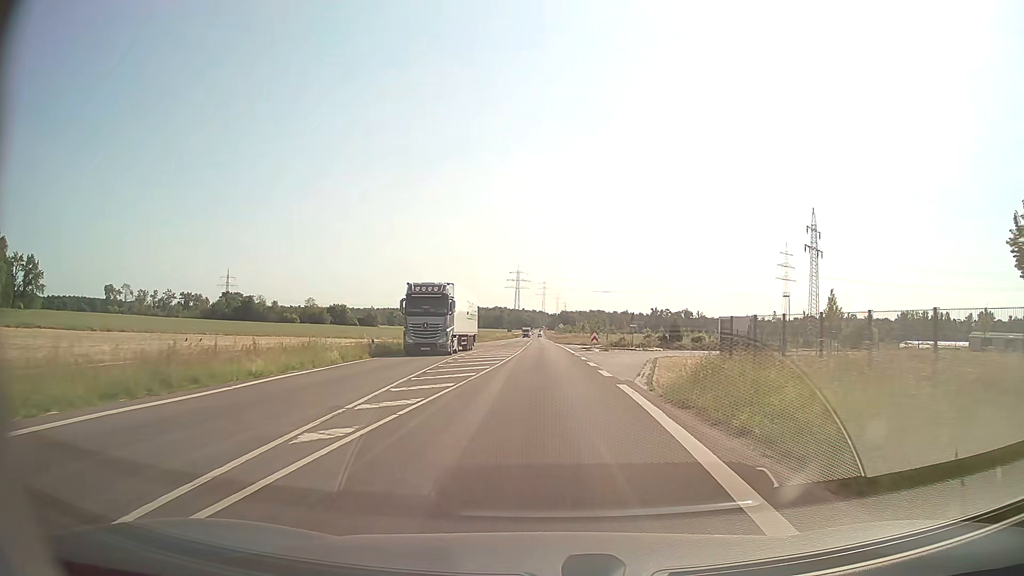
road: secondary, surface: asphalt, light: Day
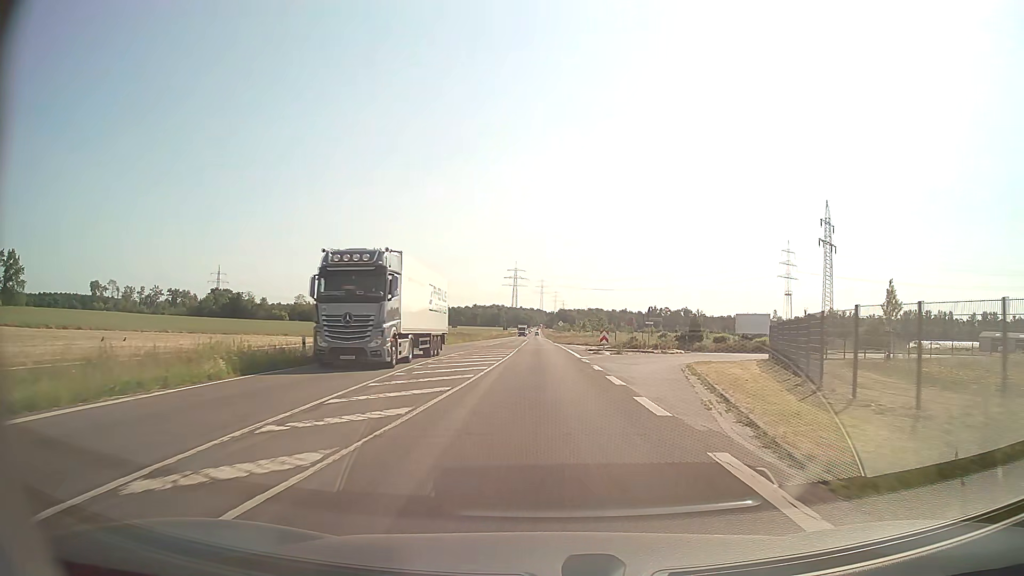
(0.0, +10.0) m; 0°
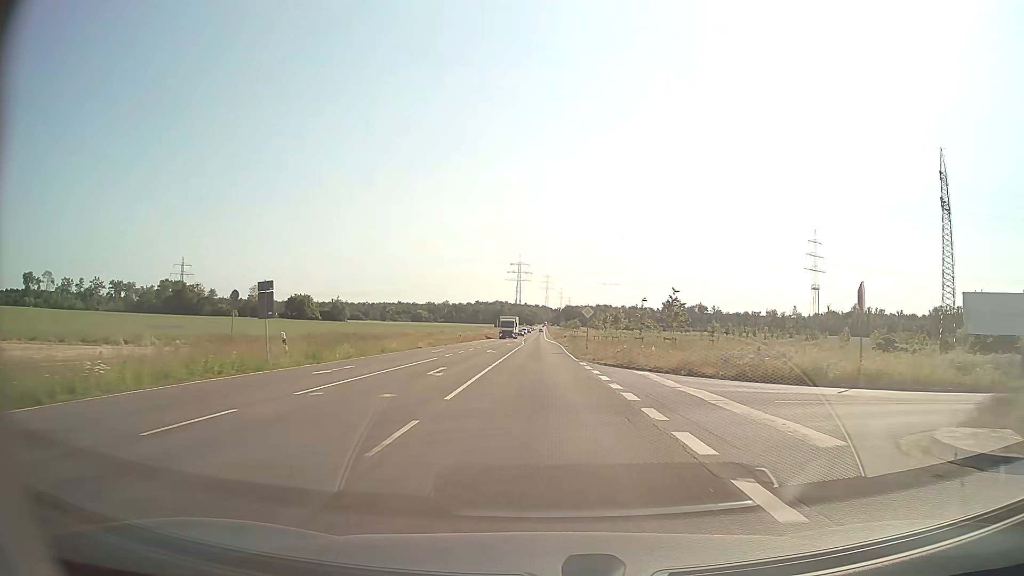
(-0.1, +51.0) m; 0°
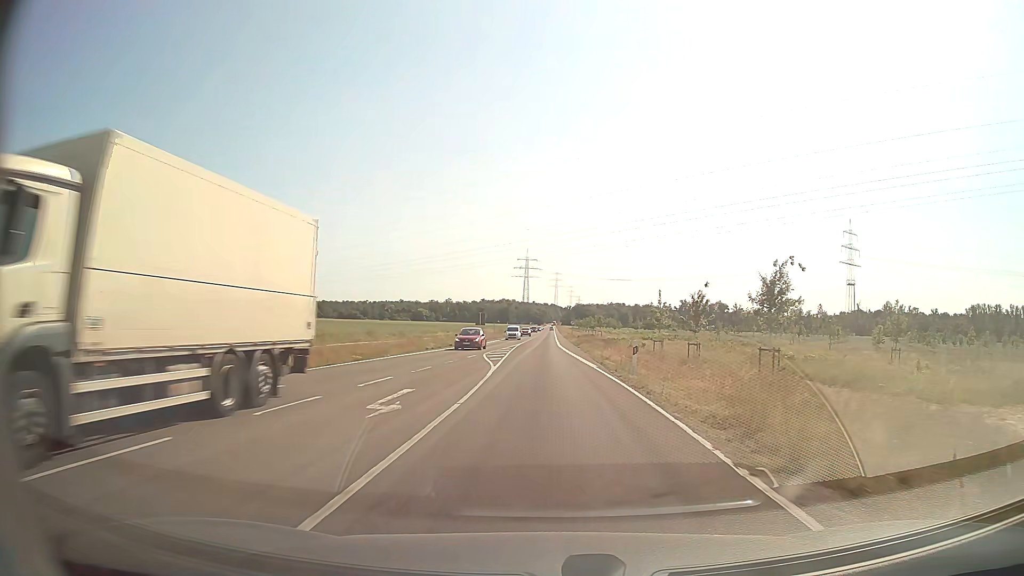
(-0.4, +52.7) m; -1°
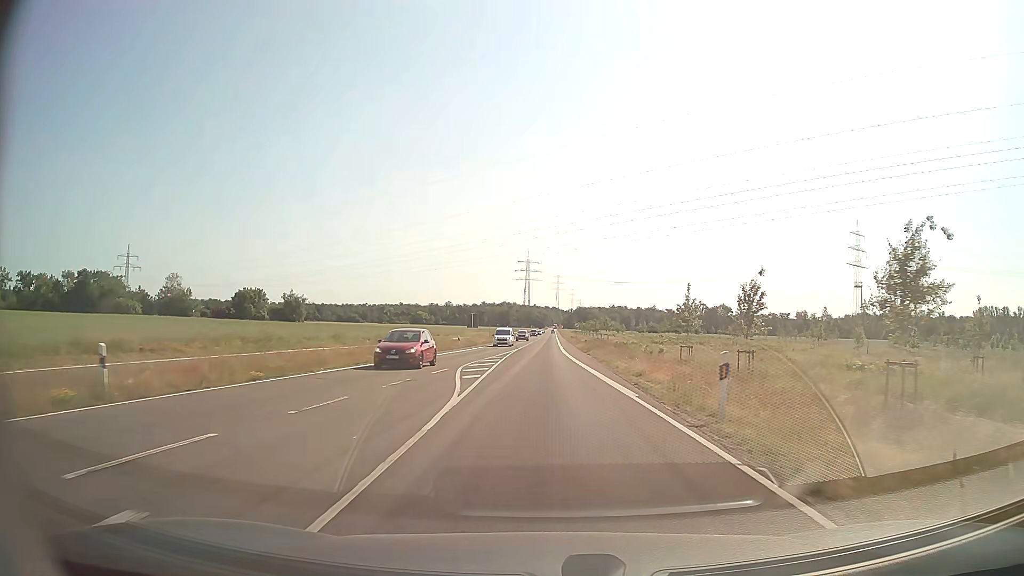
(0.0, +10.7) m; 0°
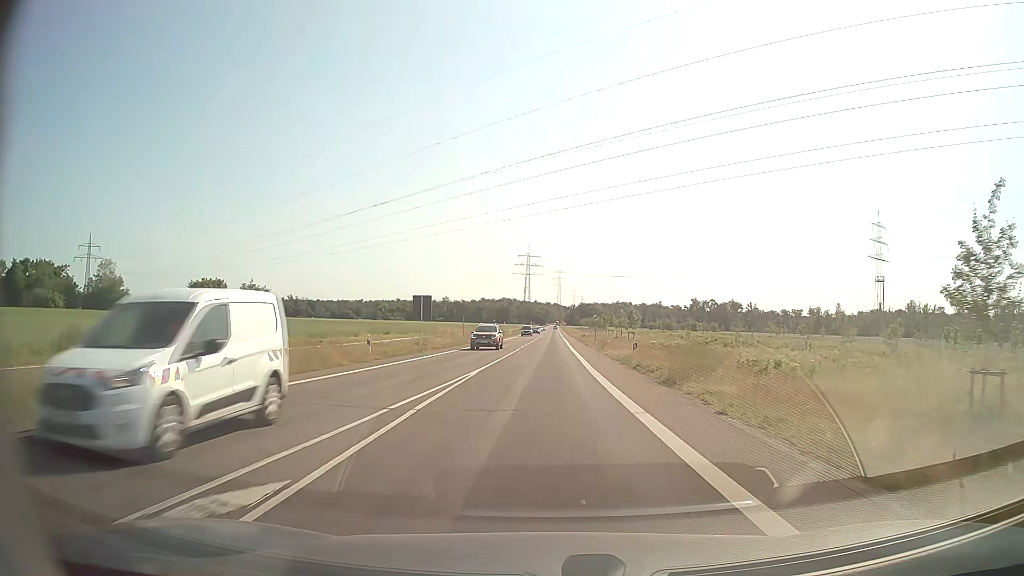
(0.0, +32.6) m; 0°
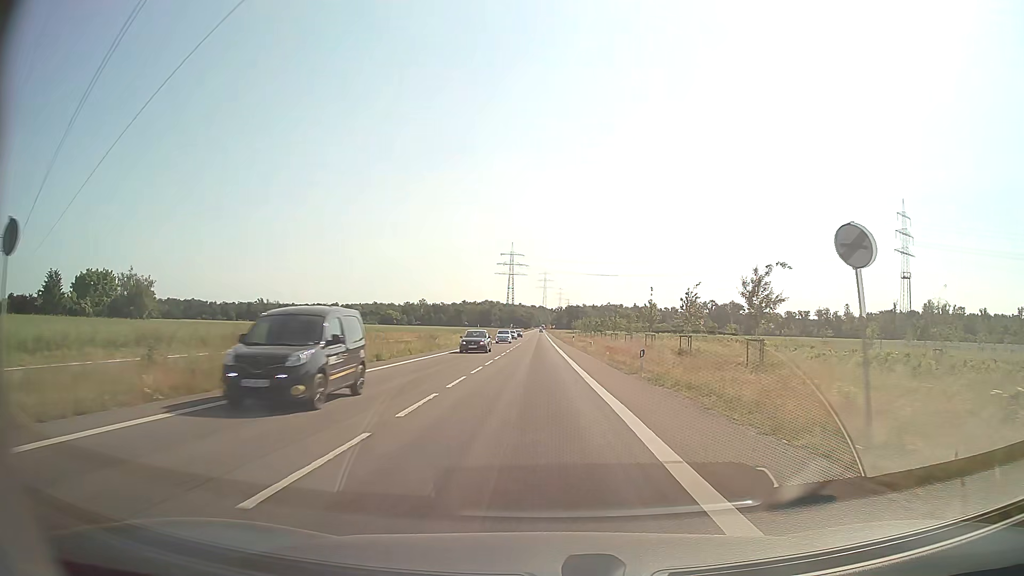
(+0.7, +55.4) m; +1°
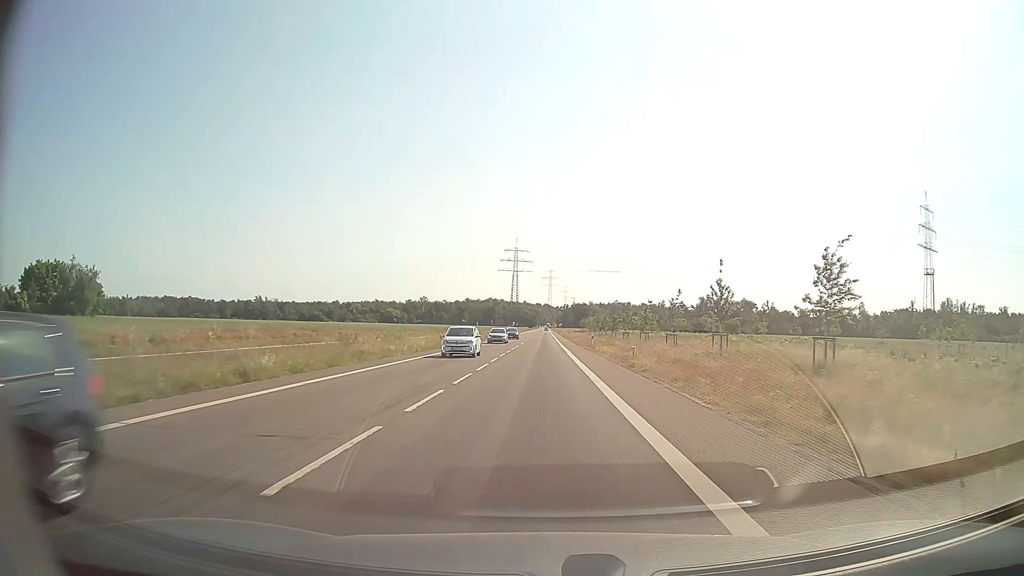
(-0.1, +22.4) m; 0°
(0, +10) (0, +20) (0, +30) (0, +40) (0, +50) (0, +60) (0, +70) (0, +80) (0, +90) (0, +100) m
